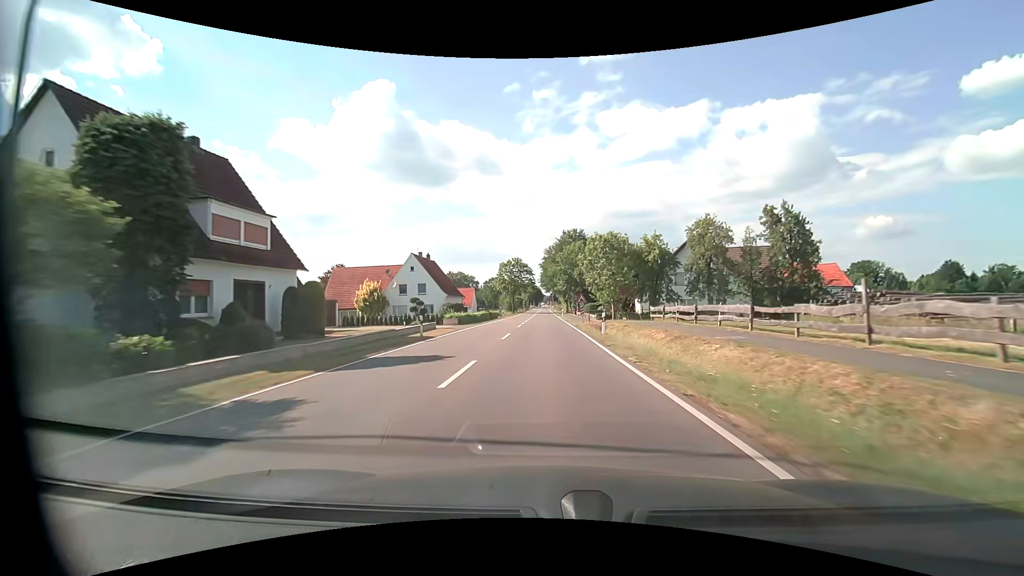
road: tertiary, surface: asphalt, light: Day
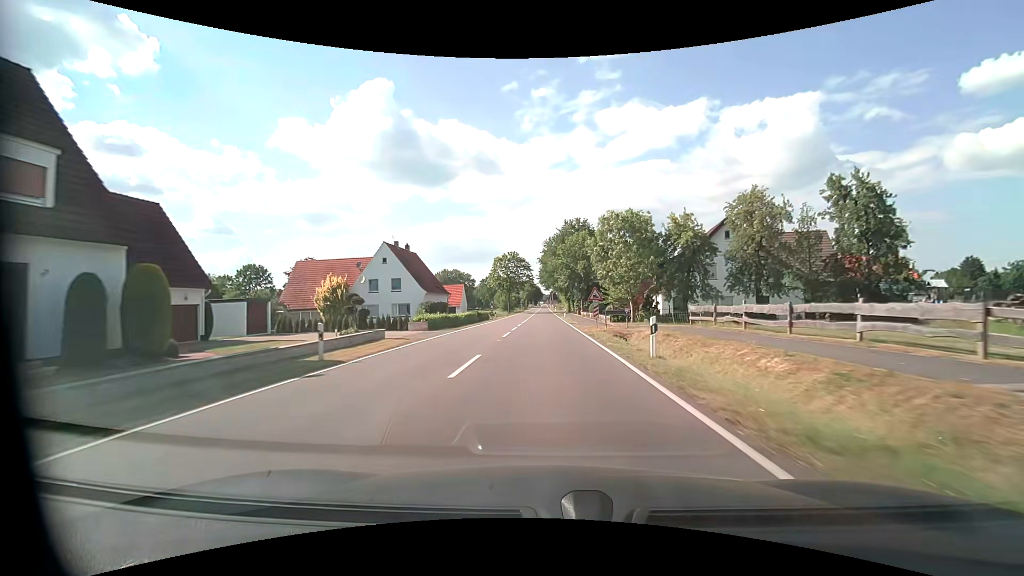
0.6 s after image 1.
(0.0, +11.1) m; 0°
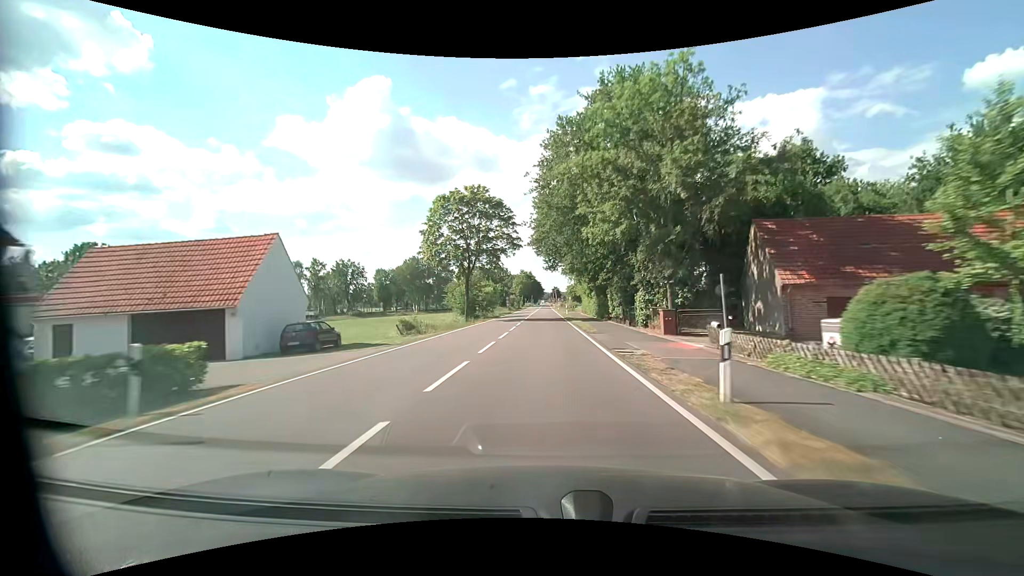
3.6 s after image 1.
(0.0, +55.8) m; 0°
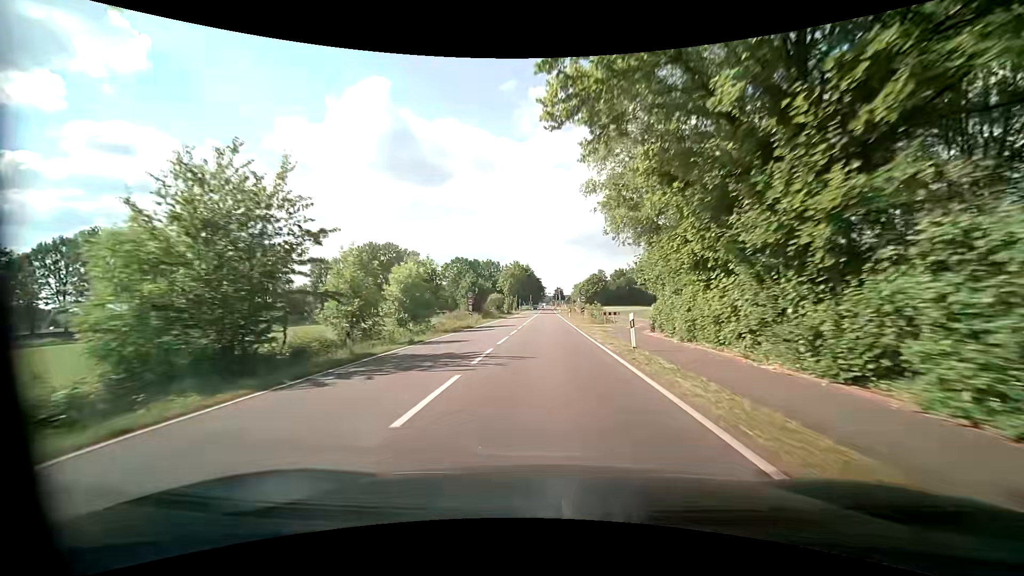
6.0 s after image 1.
(-0.2, +44.5) m; -1°
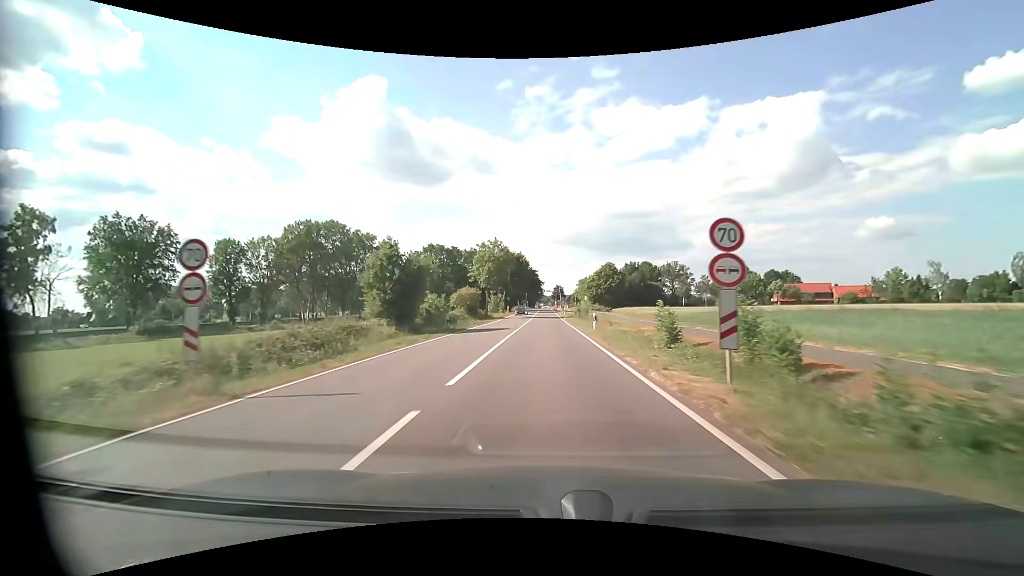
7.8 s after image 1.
(+0.3, +33.2) m; 0°
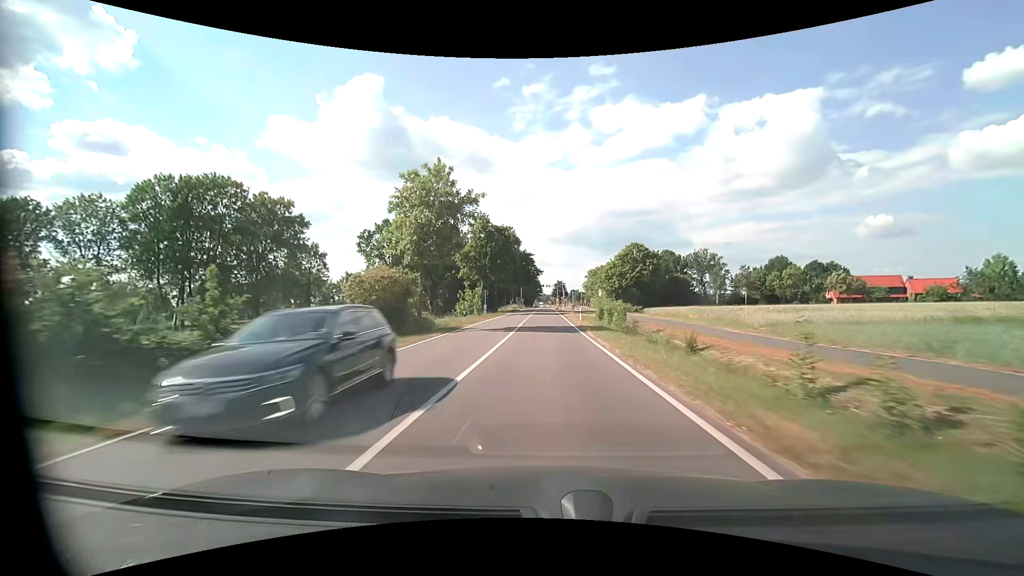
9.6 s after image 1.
(+0.1, +33.3) m; 0°
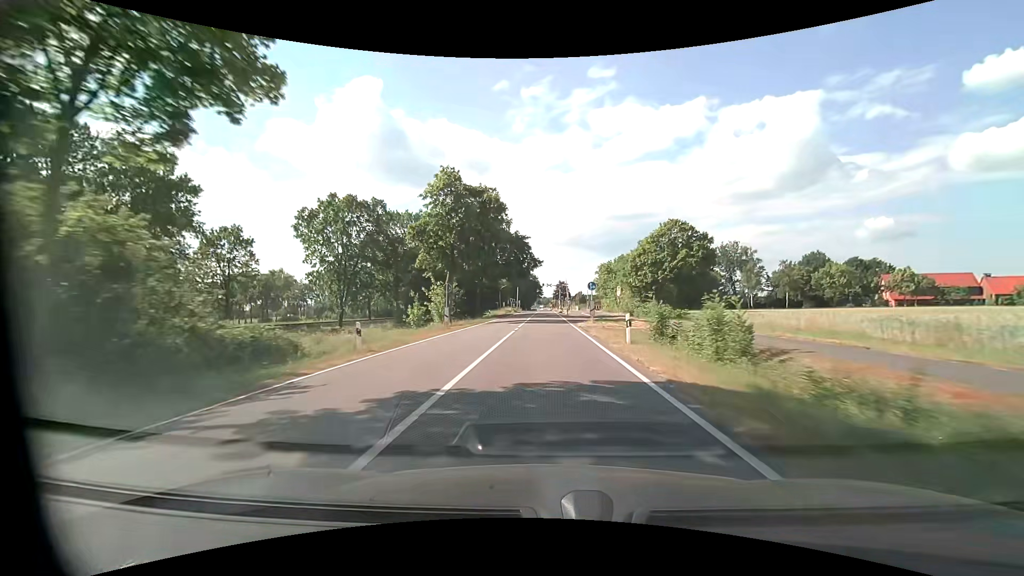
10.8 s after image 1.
(0.0, +22.2) m; 0°
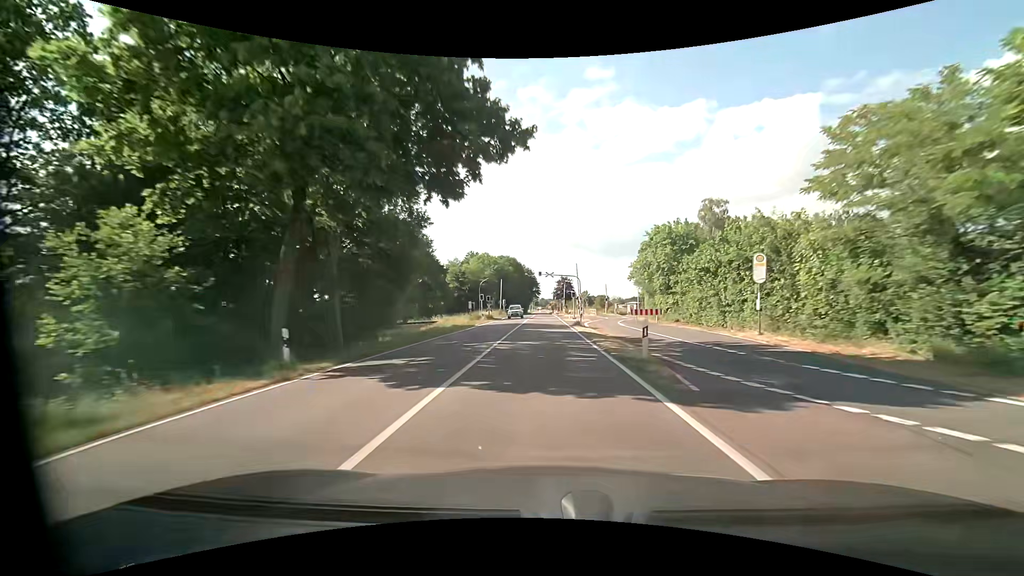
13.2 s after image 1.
(+0.1, +44.2) m; 0°
(0, +10) (0, +20) (0, +30) (0, +40) (0, +50) (0, +60) (0, +70) (0, +80) (0, +90) (0, +100) m
